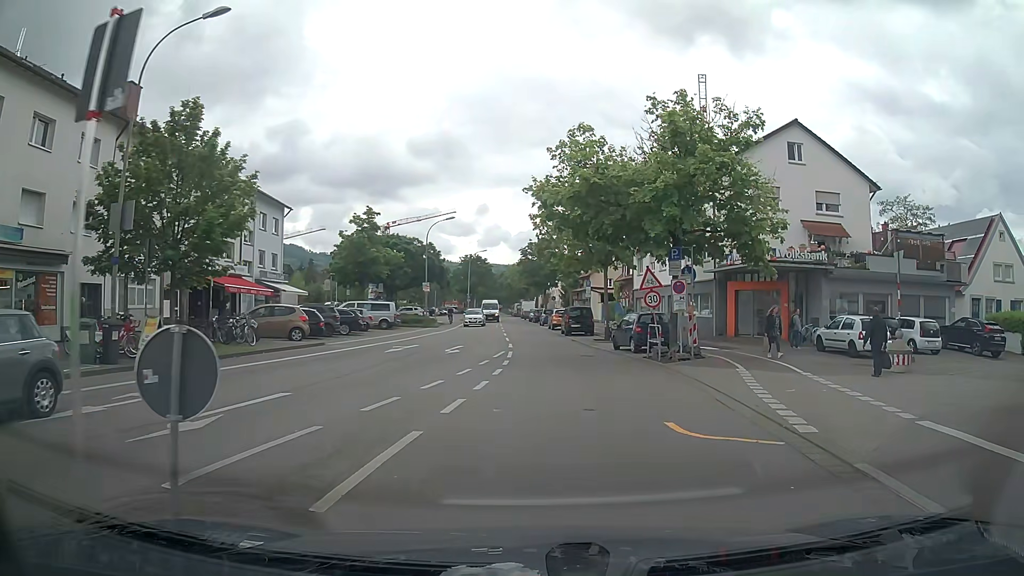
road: tertiary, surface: asphalt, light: Day
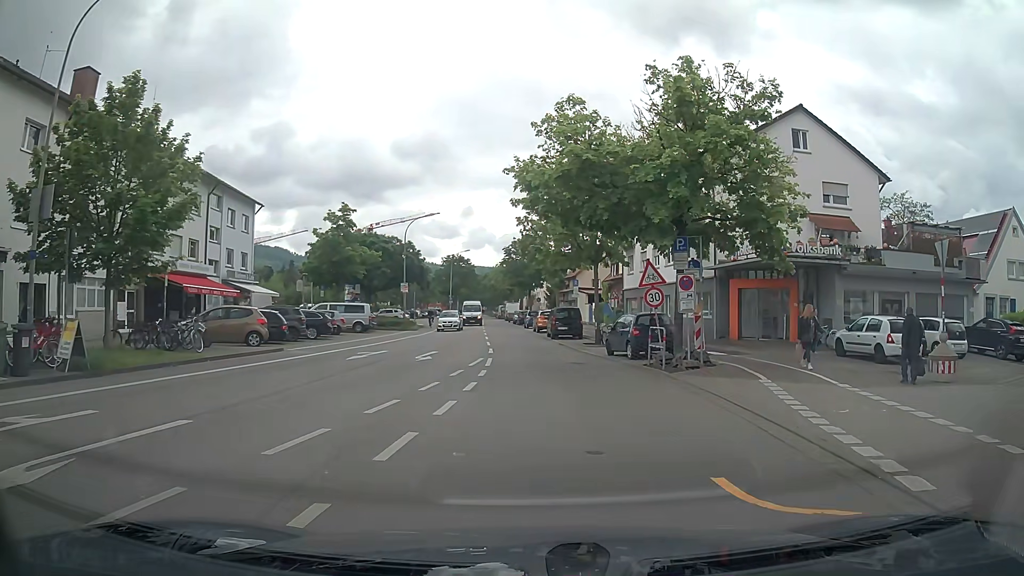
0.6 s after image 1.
(0.0, +3.2) m; +1°
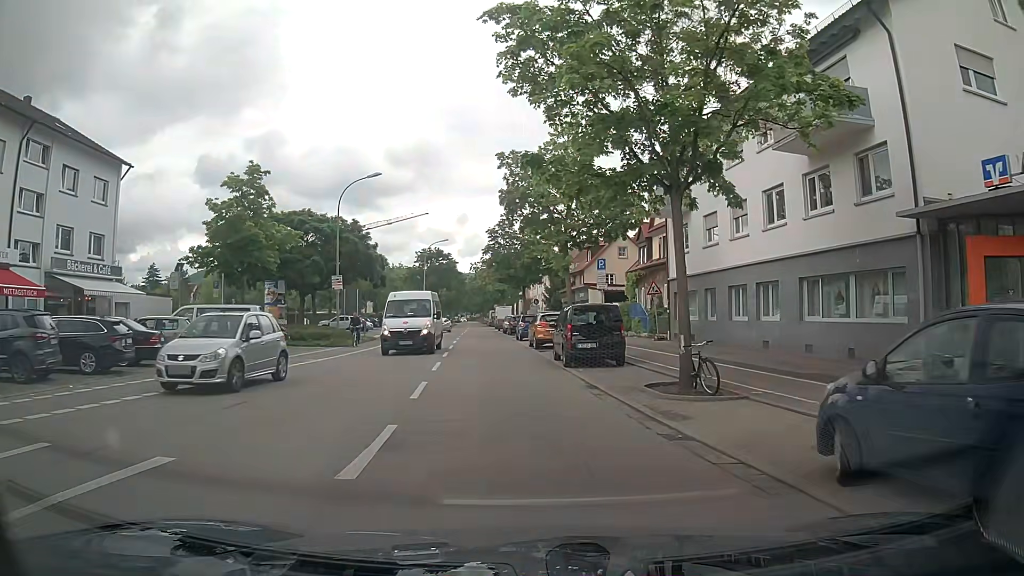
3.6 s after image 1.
(-0.1, +18.9) m; -1°
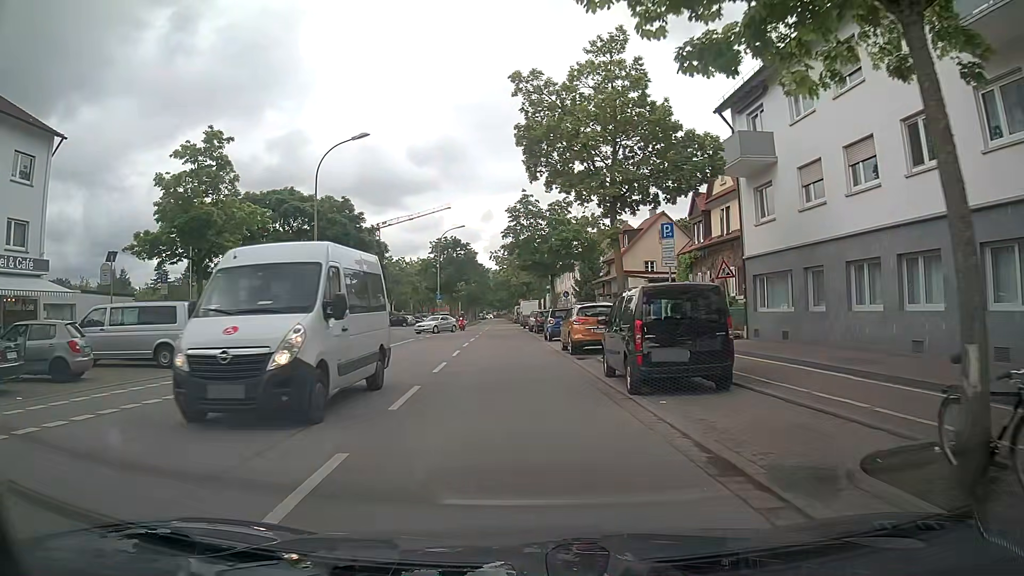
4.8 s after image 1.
(0.0, +8.3) m; -2°
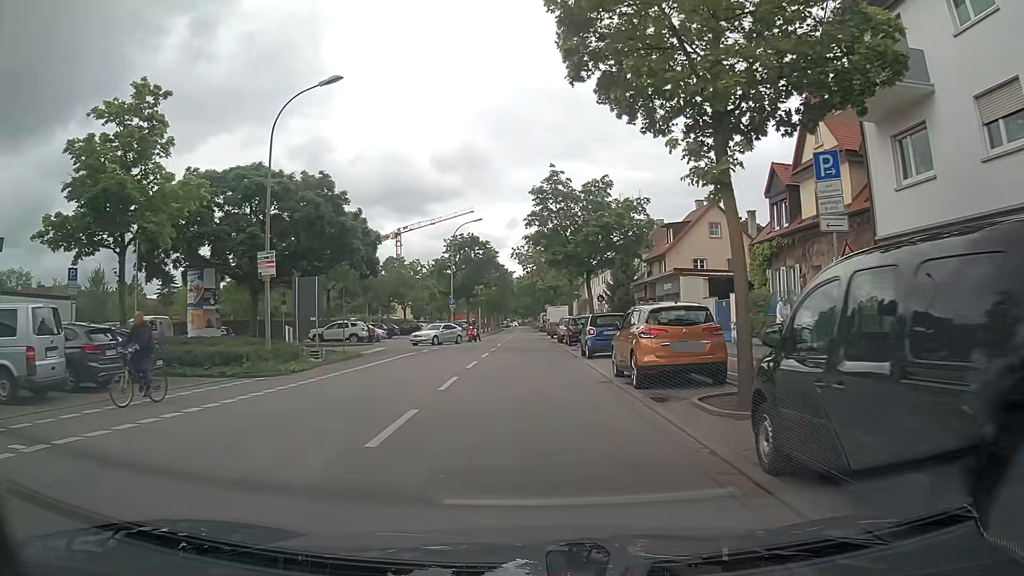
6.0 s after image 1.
(-0.2, +8.6) m; -2°
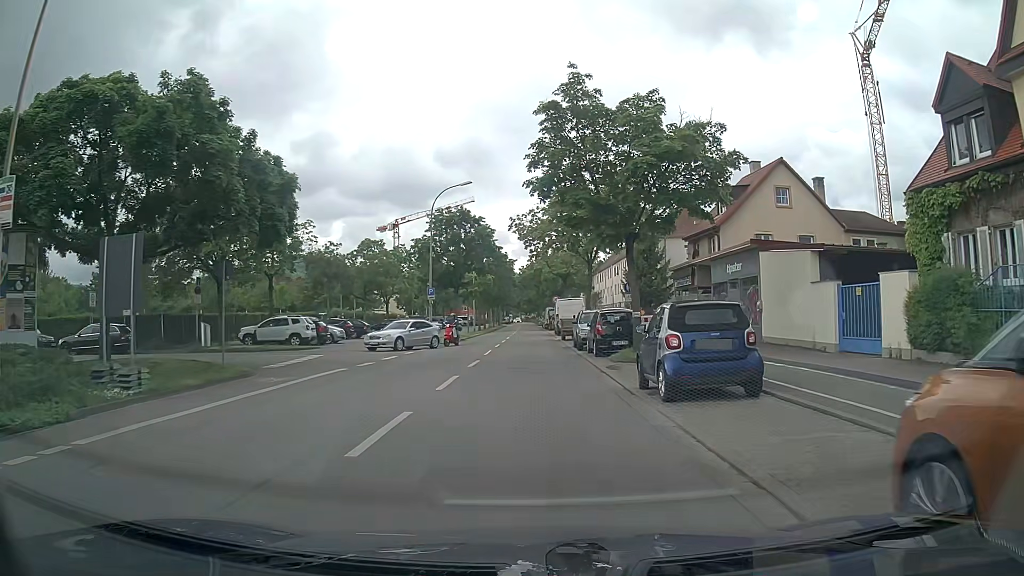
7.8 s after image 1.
(-0.2, +12.8) m; -2°
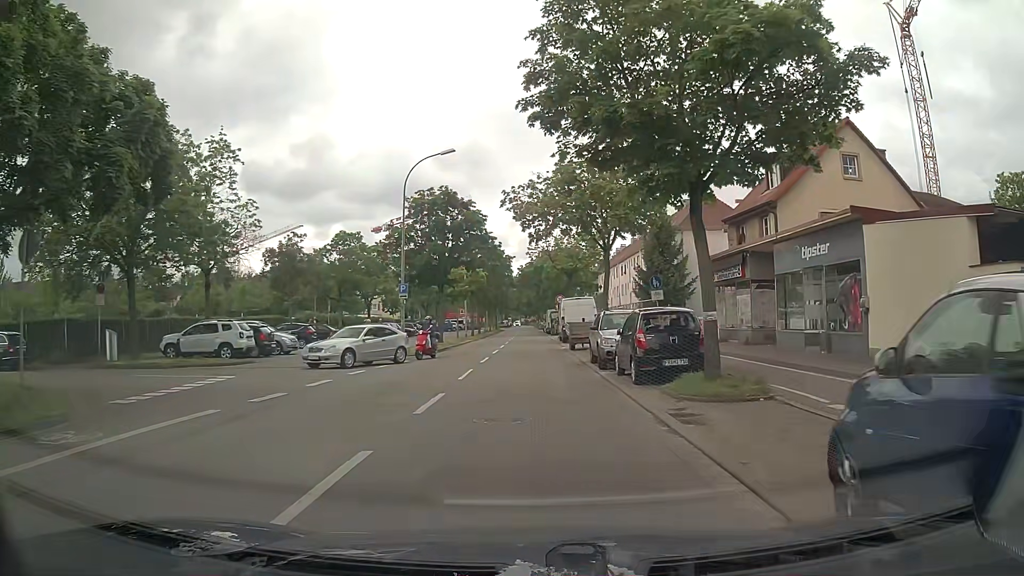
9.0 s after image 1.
(+0.3, +8.4) m; +2°
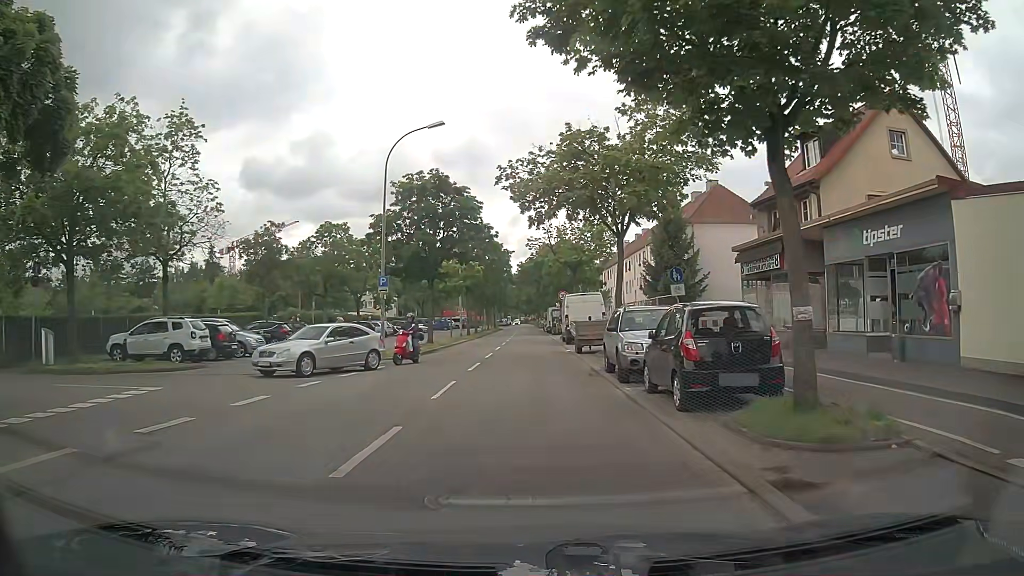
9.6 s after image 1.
(0.0, +4.2) m; 0°
(0, +10) (0, +20) (0, +30) (0, +40) (0, +50) (0, +60) (-1, +70) (-1, +80) (-1, +90) (-1, +100) m
